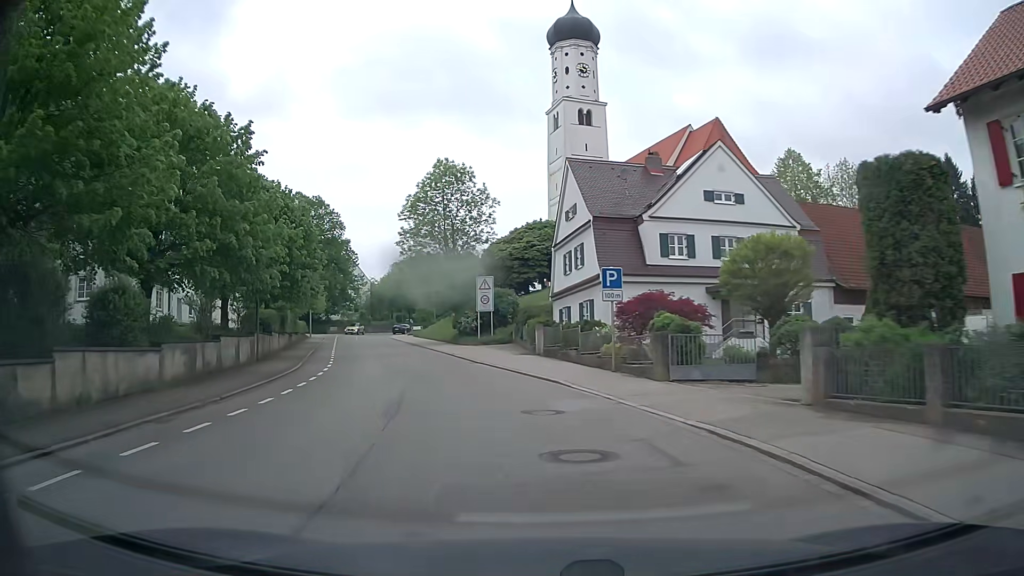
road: tertiary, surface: asphalt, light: Day
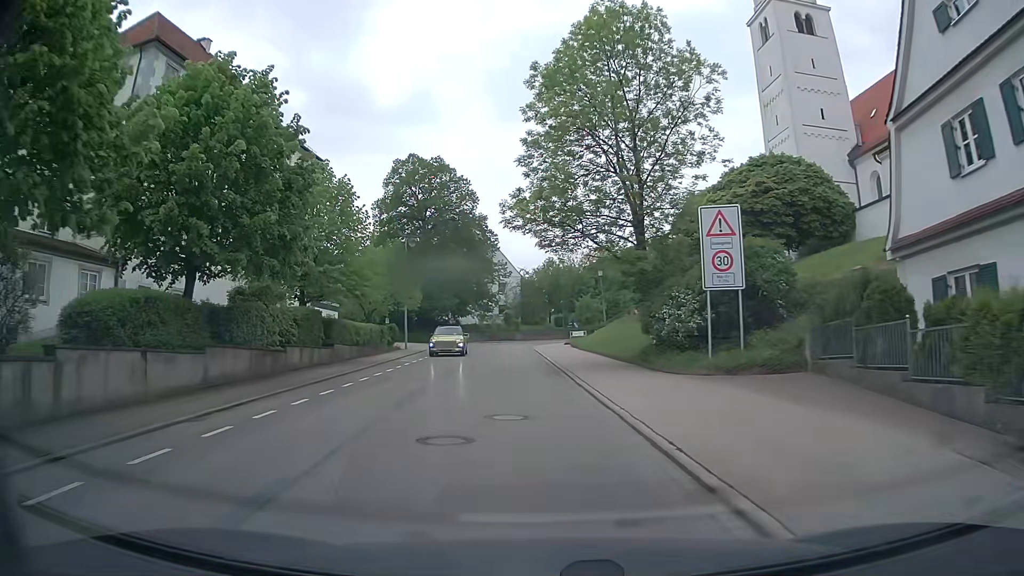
(-3.5, +25.5) m; -15°
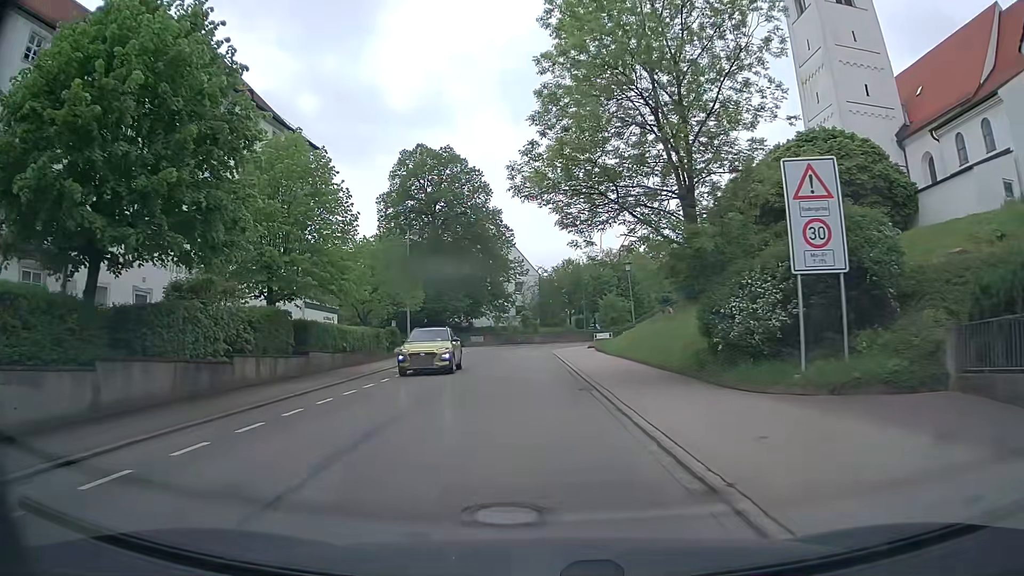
(-0.1, +5.1) m; -2°
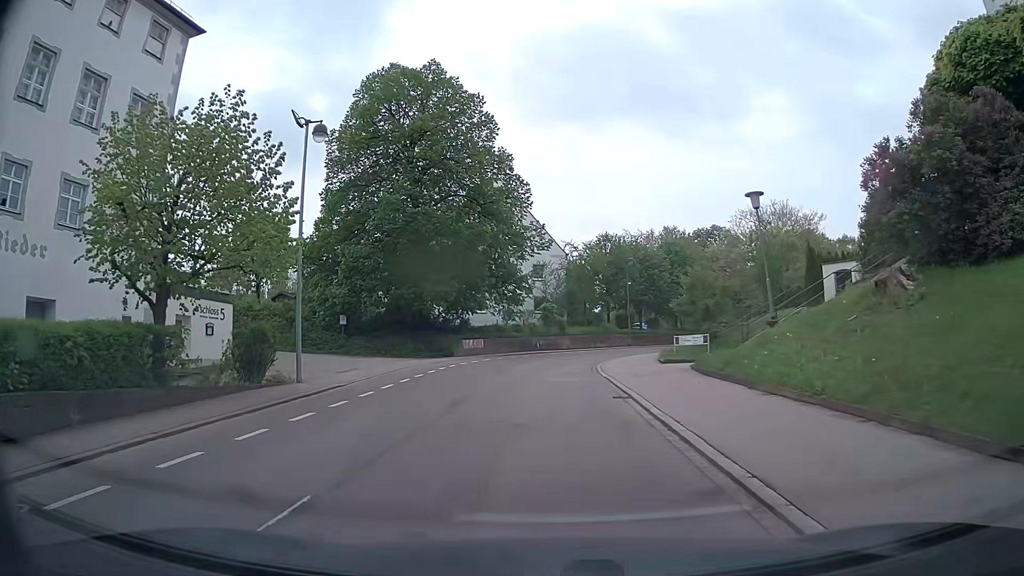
(-0.5, +21.3) m; -2°
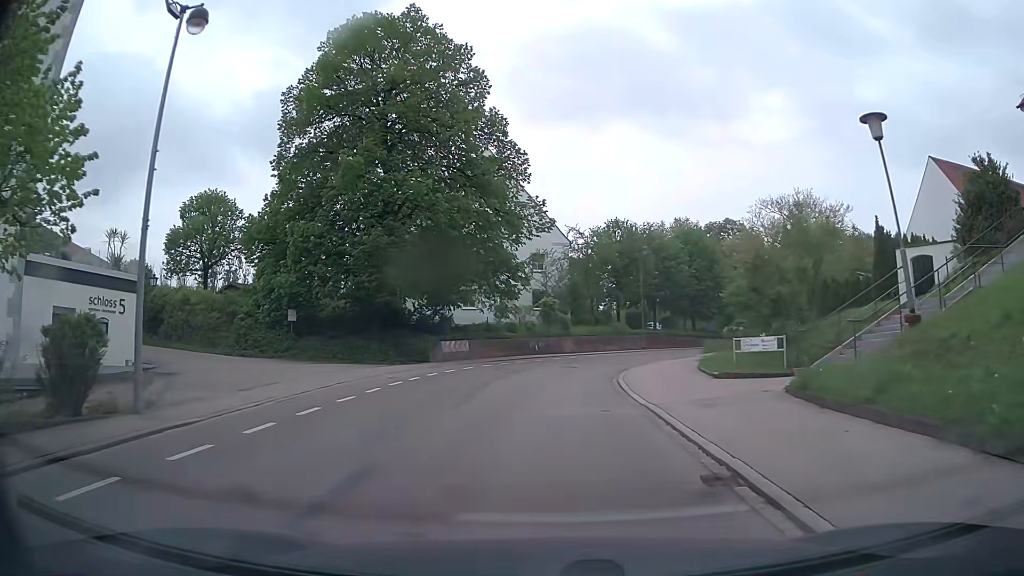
(+0.2, +8.0) m; +1°
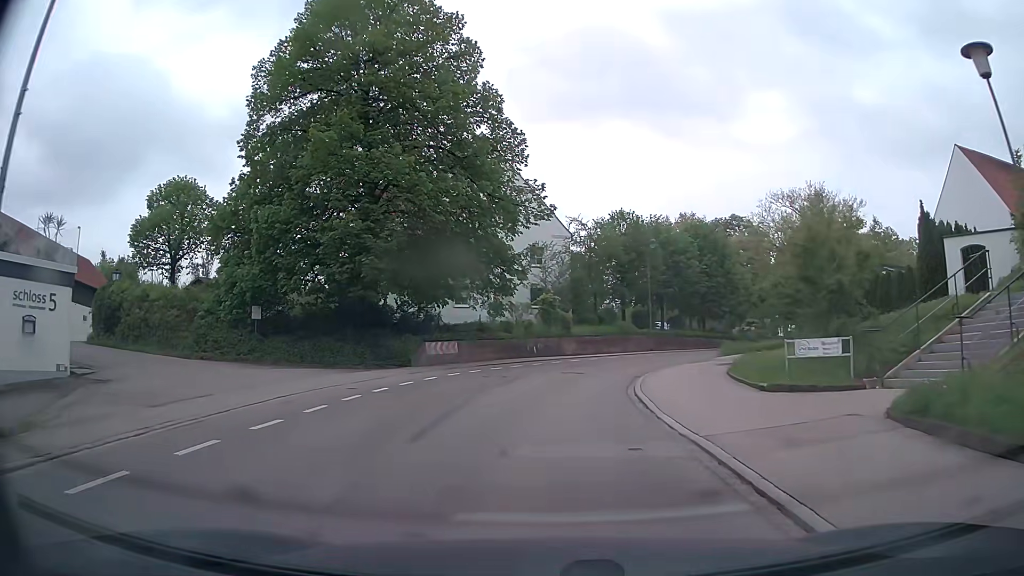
(0.0, +3.9) m; +1°
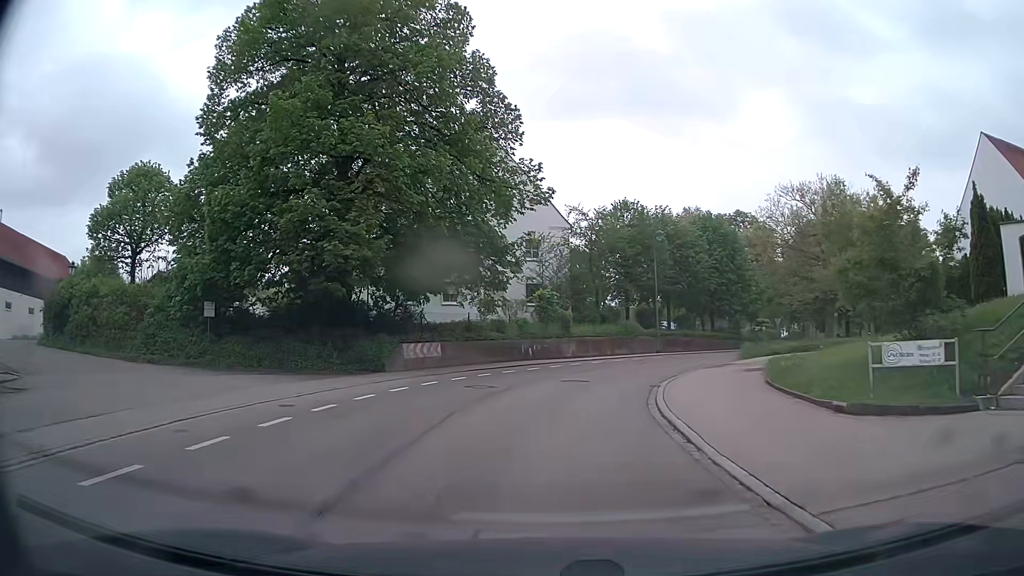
(0.0, +3.9) m; -1°
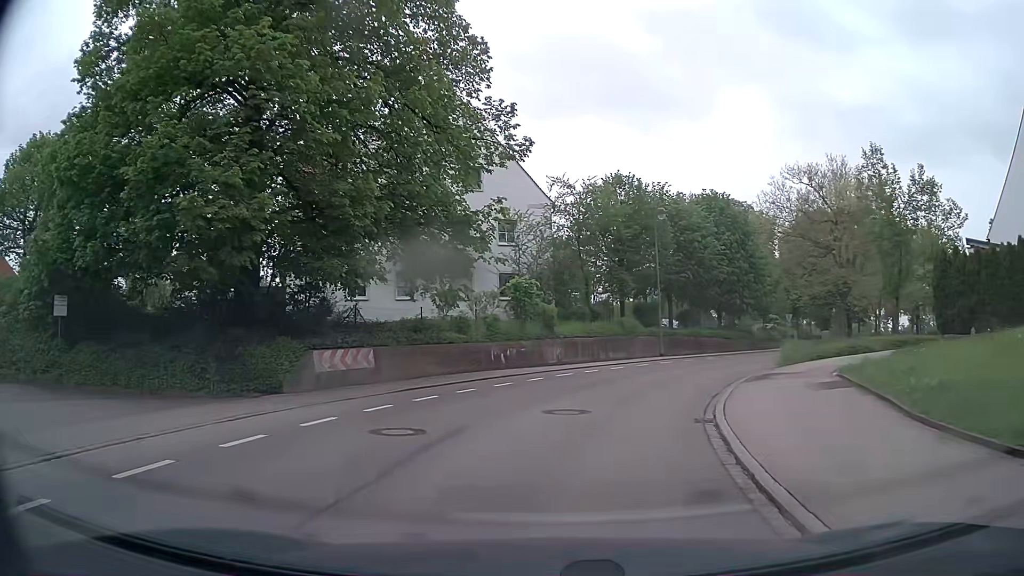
(+0.2, +7.5) m; +2°
(+1, +10) (+3, +20) (+9, +28) (+16, +35) (+24, +41) (+31, +48) (+38, +55) (+45, +62) (+52, +69) (+58, +77) m
